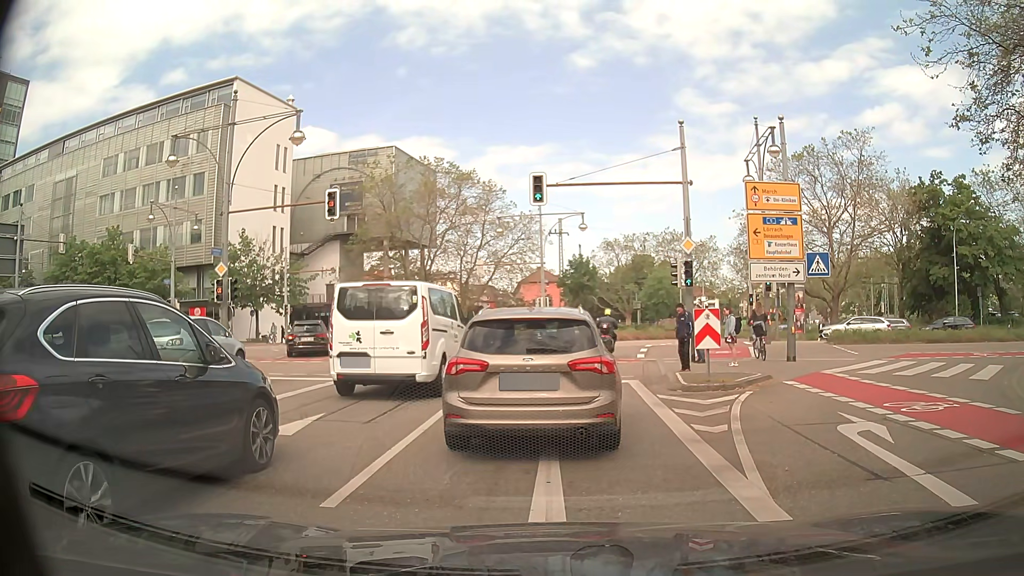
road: primary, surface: asphalt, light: Day
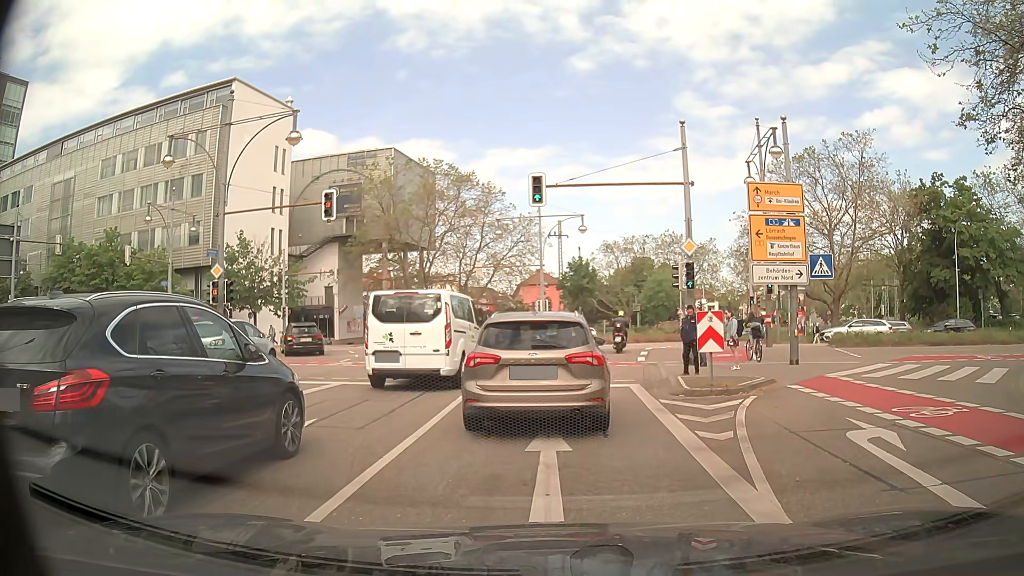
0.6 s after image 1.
(0.0, +0.3) m; 0°
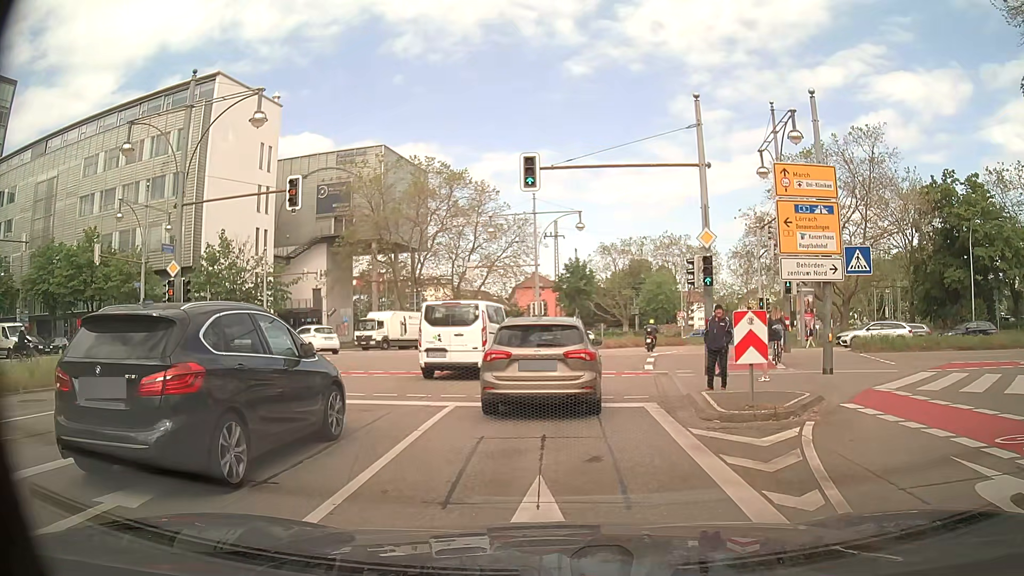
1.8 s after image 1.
(0.0, +3.2) m; -1°
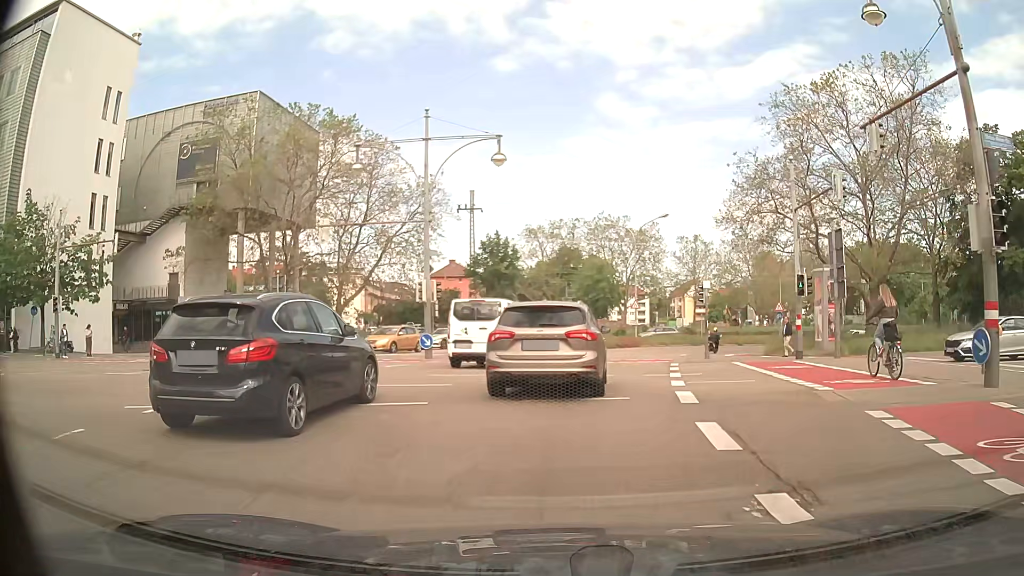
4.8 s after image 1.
(+1.2, +17.7) m; +7°
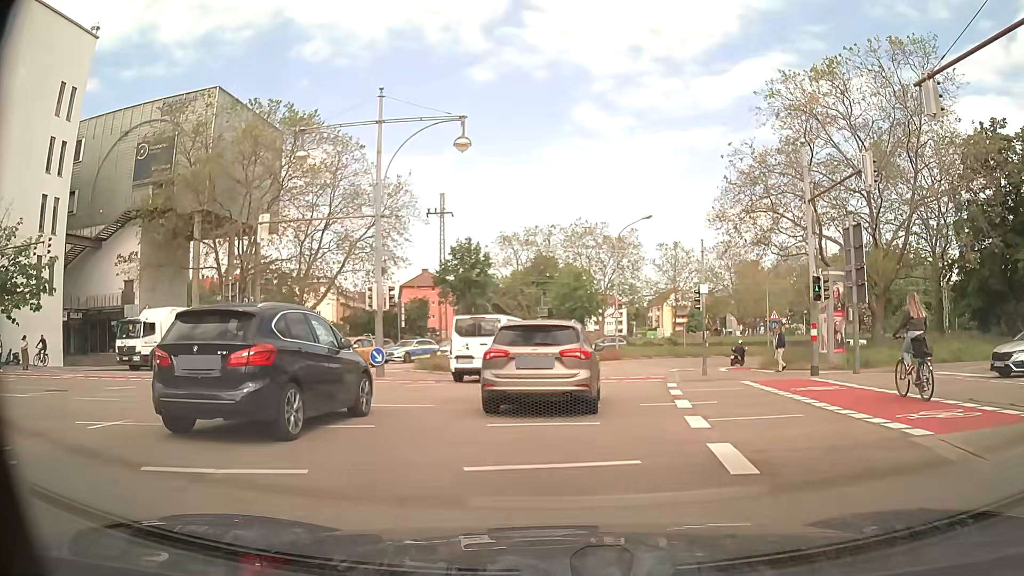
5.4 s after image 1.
(+0.1, +4.0) m; +2°
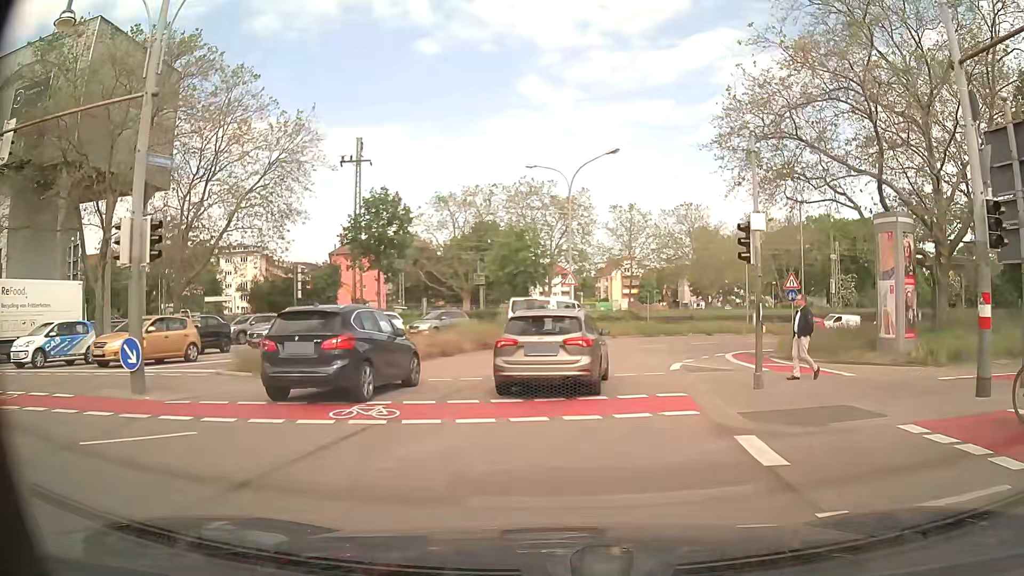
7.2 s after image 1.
(+0.6, +12.0) m; +2°
